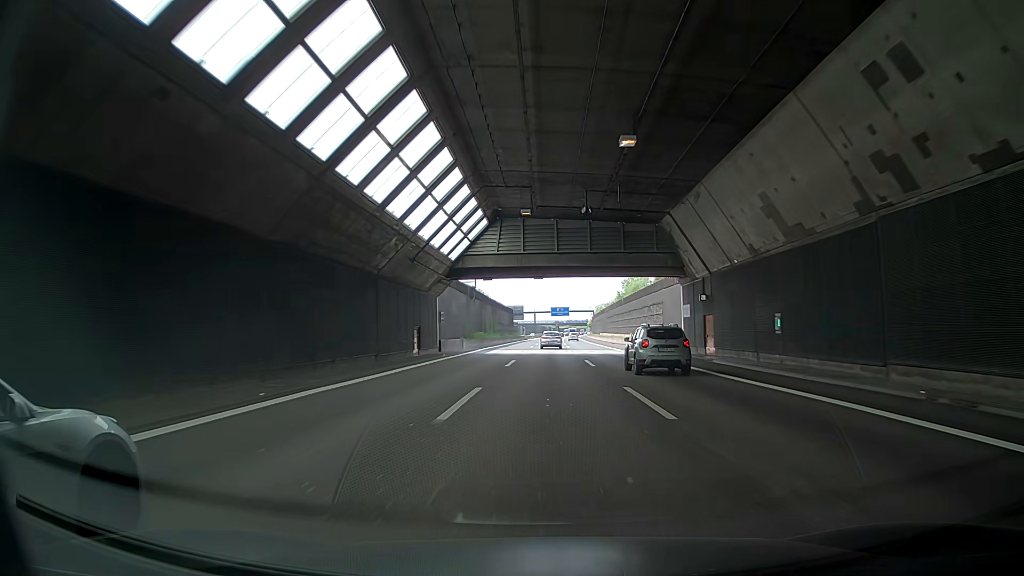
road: motorway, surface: asphalt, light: Day
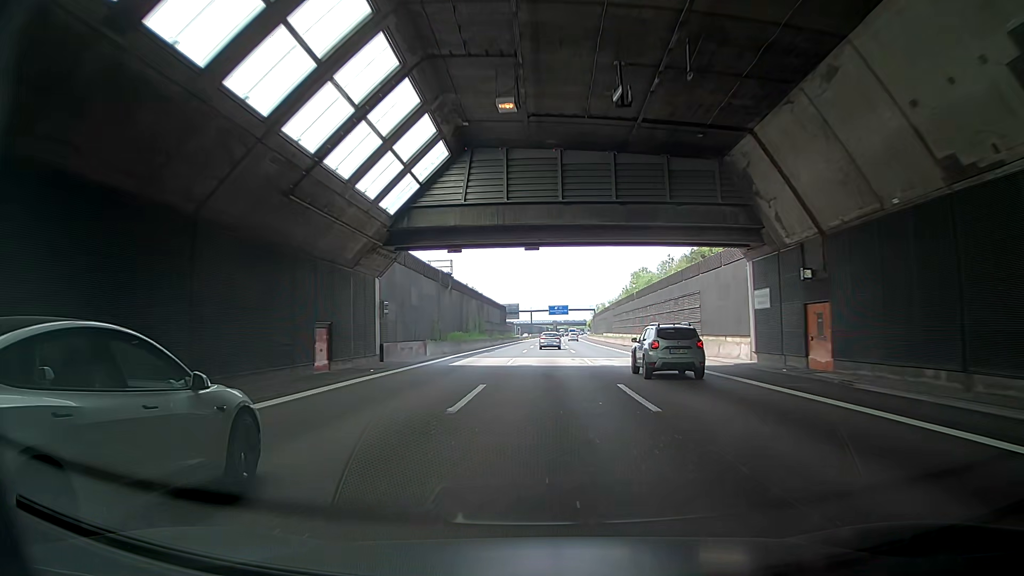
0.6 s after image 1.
(+0.1, +16.0) m; 0°
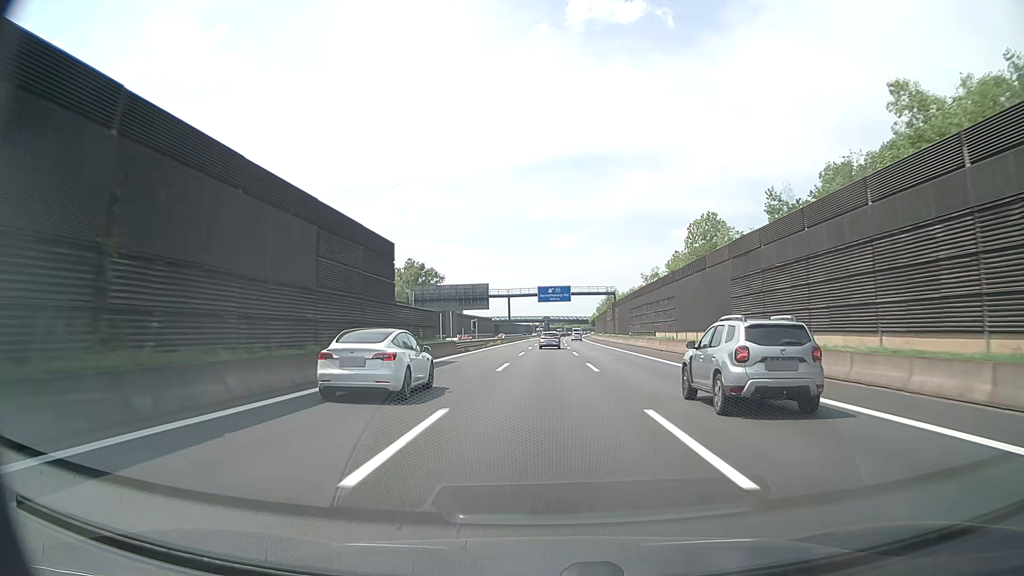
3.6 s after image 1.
(+1.4, +79.8) m; +2°
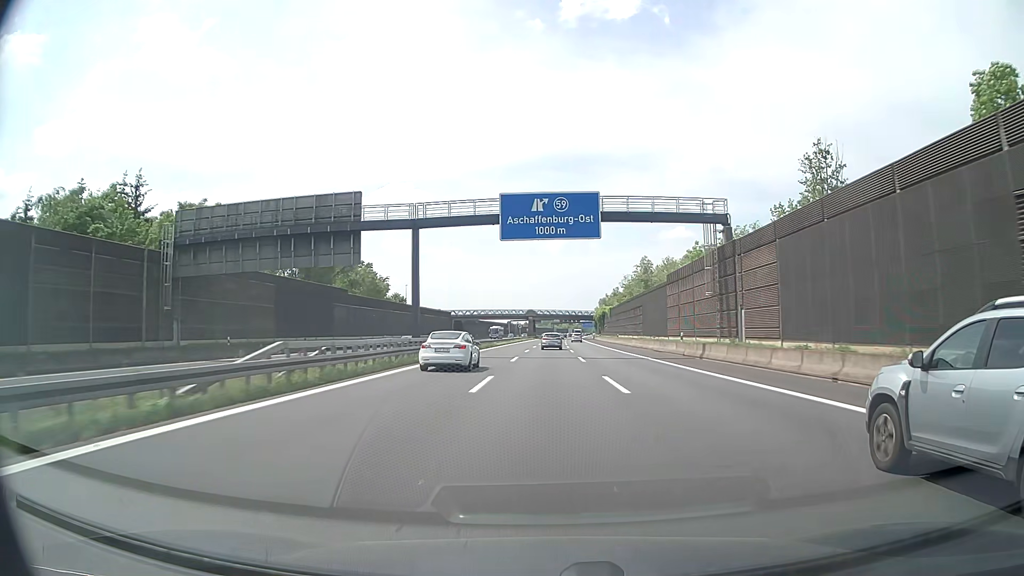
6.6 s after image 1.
(+0.7, +79.8) m; +1°
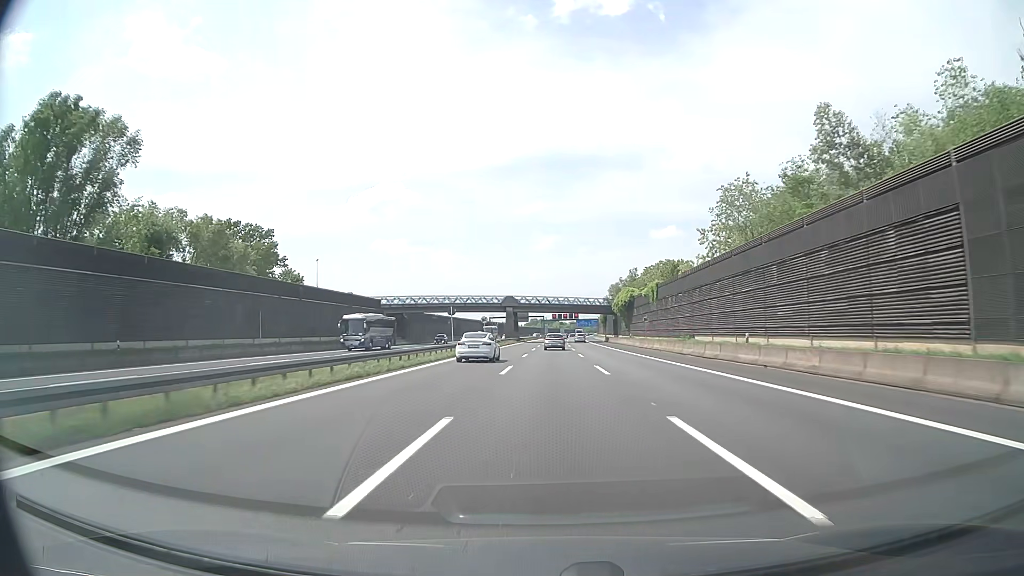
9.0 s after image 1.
(+0.5, +64.5) m; +1°
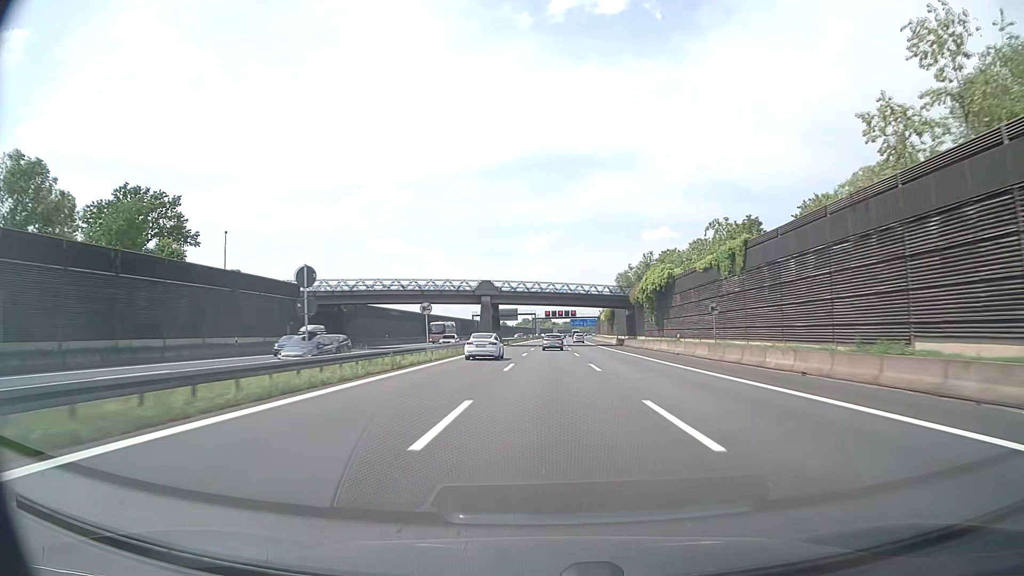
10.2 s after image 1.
(+0.2, +32.8) m; +1°
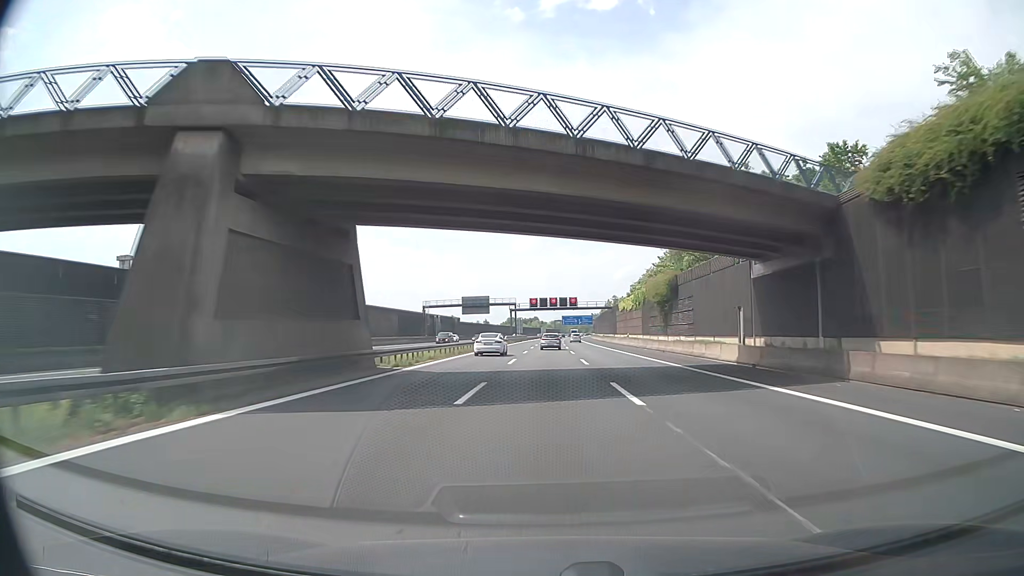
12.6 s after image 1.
(+0.6, +66.6) m; +1°
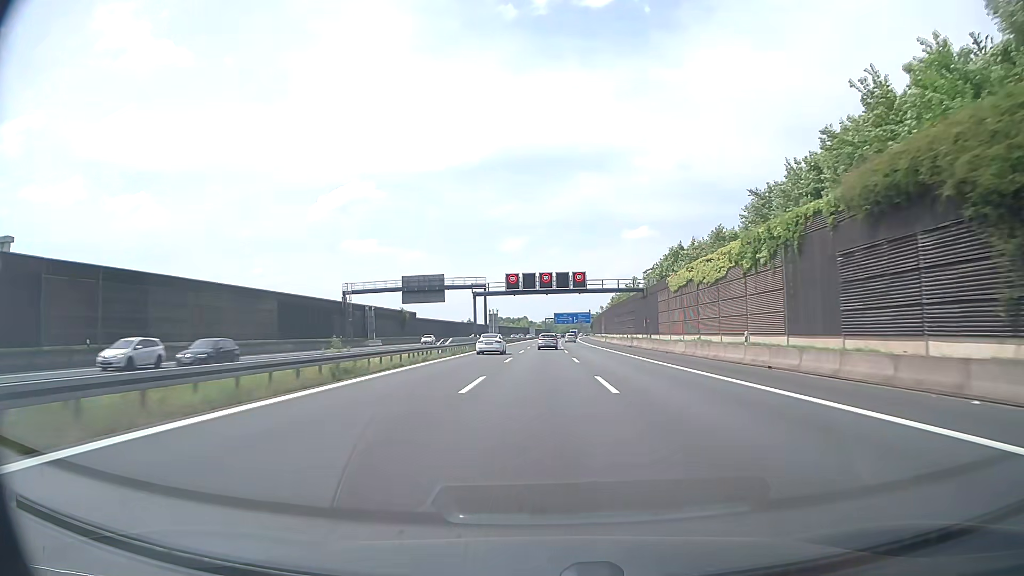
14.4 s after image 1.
(+0.4, +50.9) m; +1°
(0, +10) (0, +20) (0, +30) (0, +40) (+1, +50) (+1, +60) (+1, +70) (+1, +80) (+1, +90) (+2, +100) m
